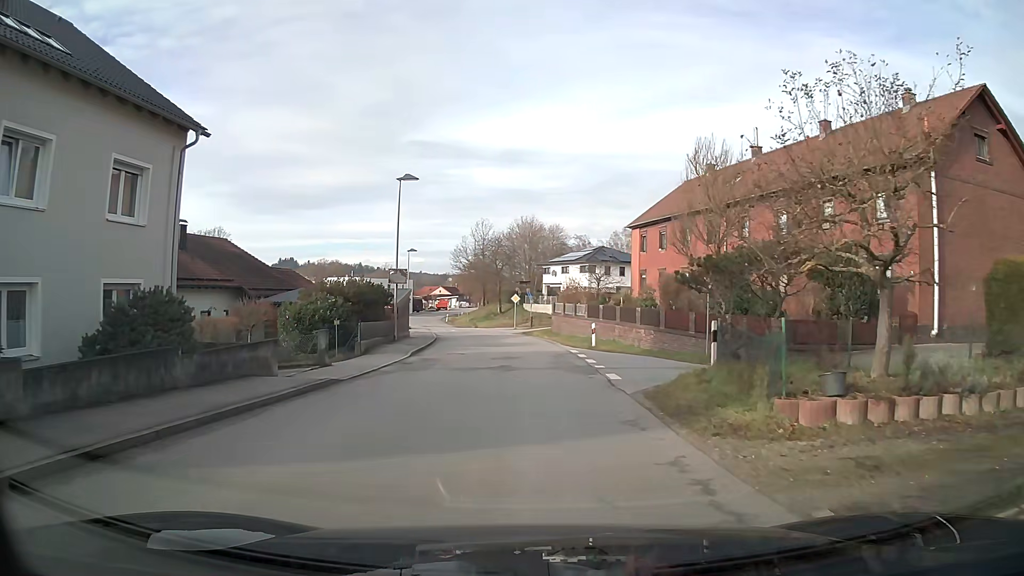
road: unclassified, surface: asphalt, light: Day
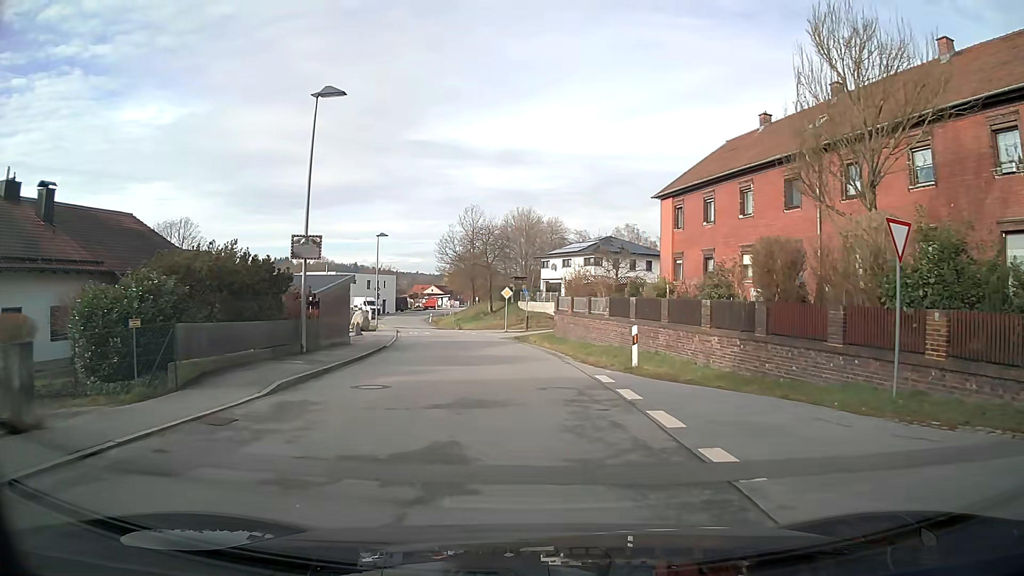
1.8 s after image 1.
(0.0, +12.9) m; 0°
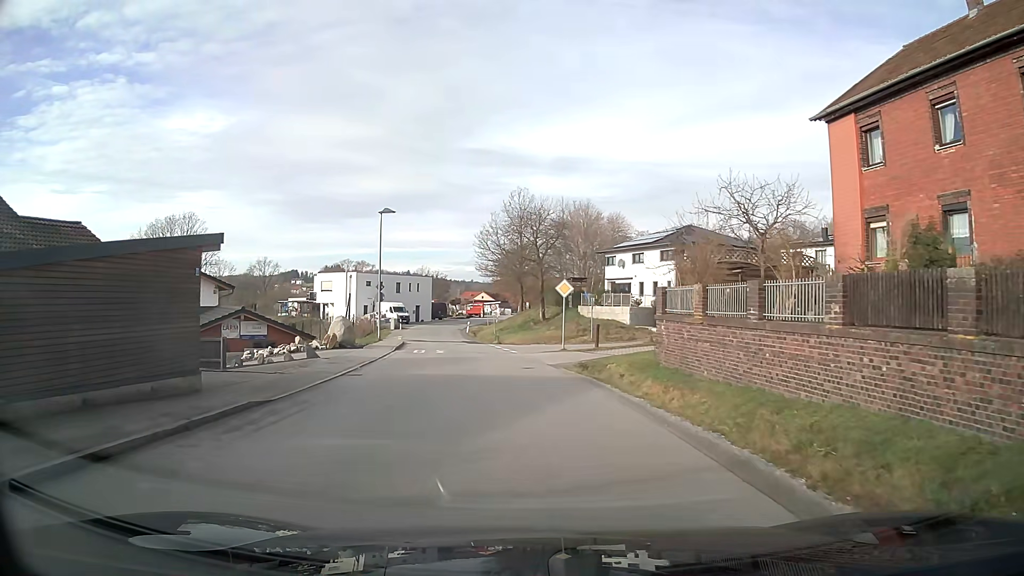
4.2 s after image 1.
(-0.6, +17.1) m; -5°
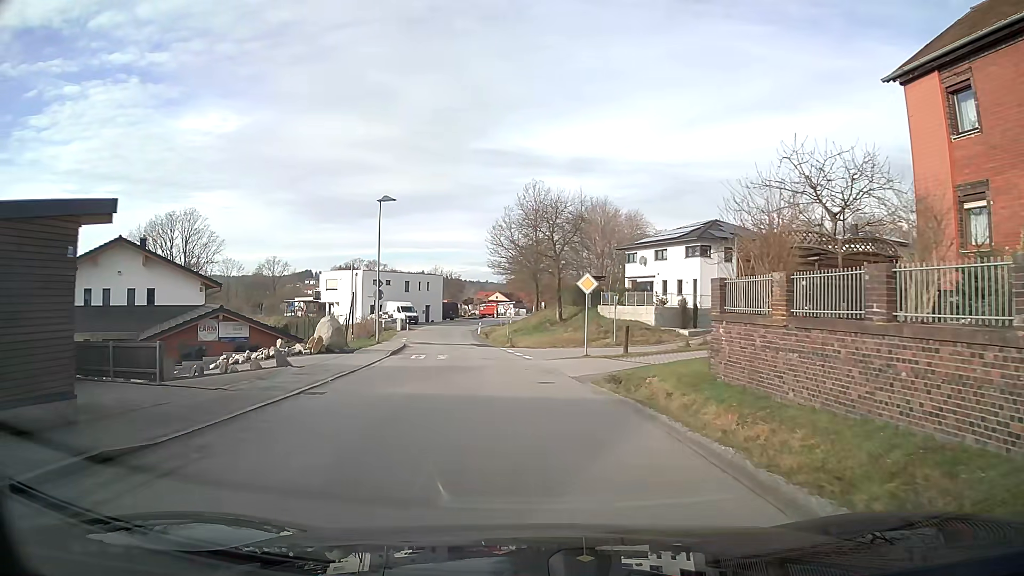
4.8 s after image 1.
(-0.1, +4.4) m; -1°
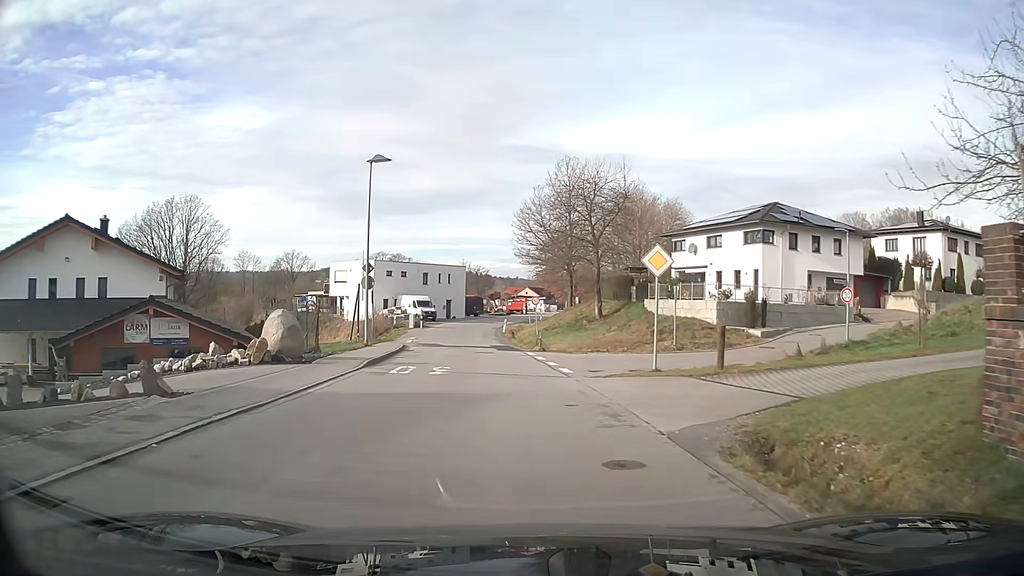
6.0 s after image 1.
(-0.2, +8.8) m; -2°
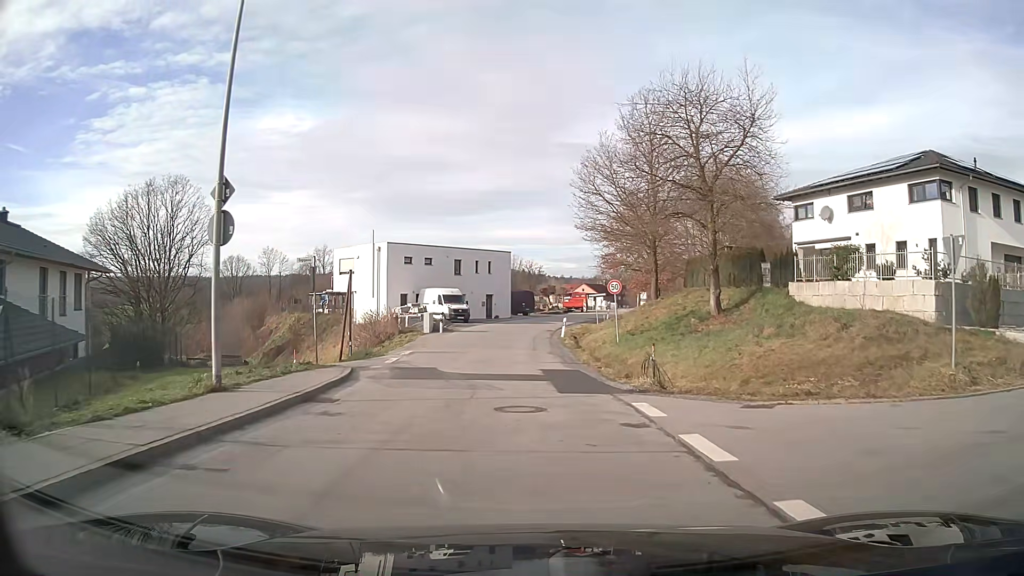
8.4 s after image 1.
(-0.8, +17.9) m; -4°
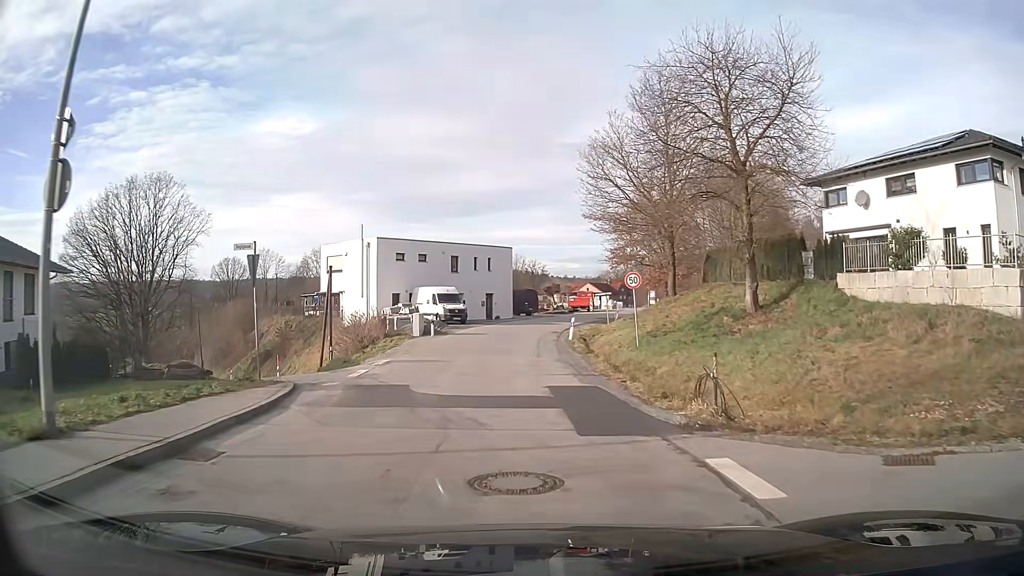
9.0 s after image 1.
(0.0, +4.6) m; -1°
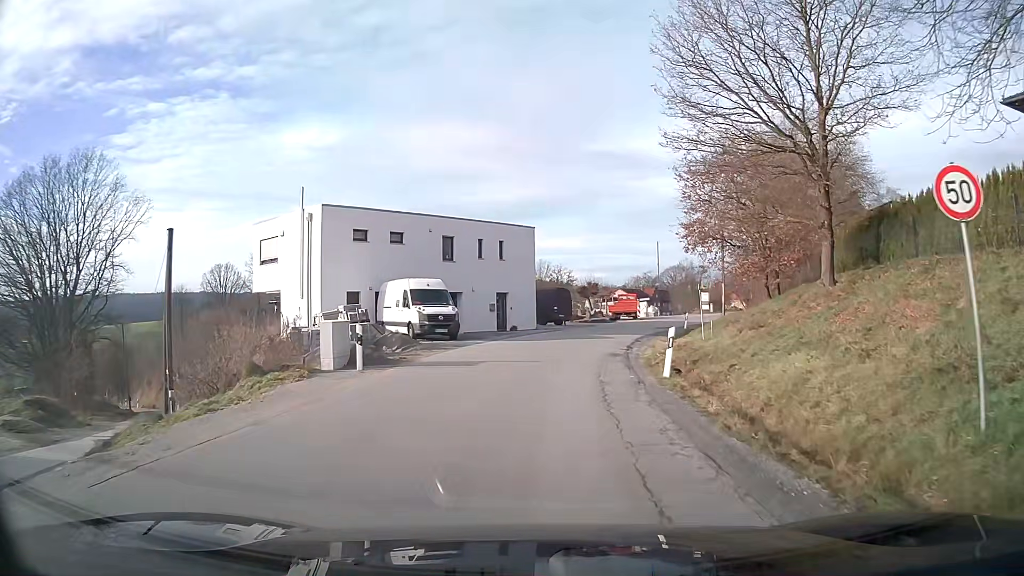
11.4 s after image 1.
(-0.4, +18.5) m; -1°
(0, +10) (+1, +20) (+3, +30) (+6, +39) (+10, +49) (+14, +57) (+19, +66) (+24, +75) (+28, +84) (+33, +93) m
